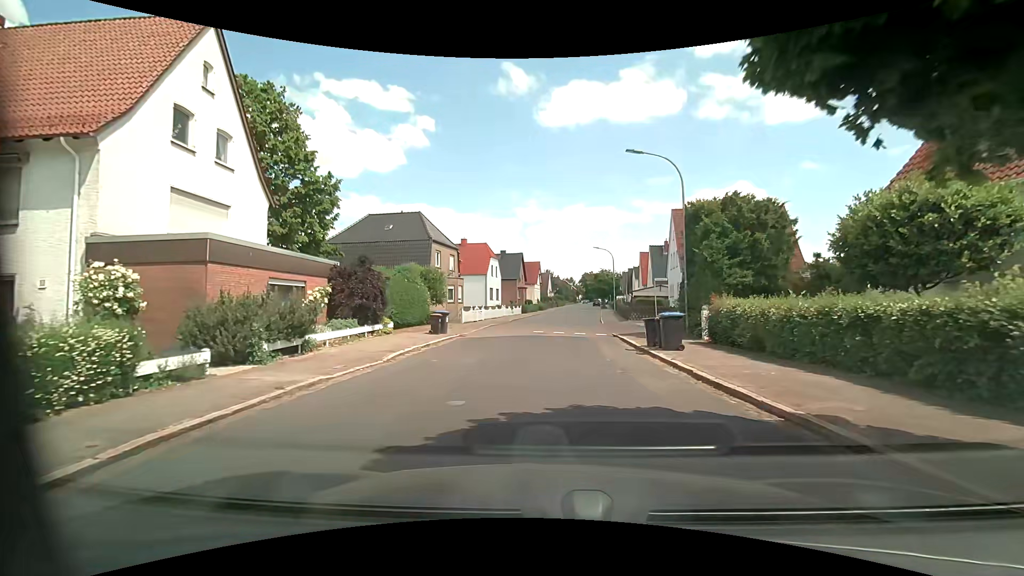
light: Day
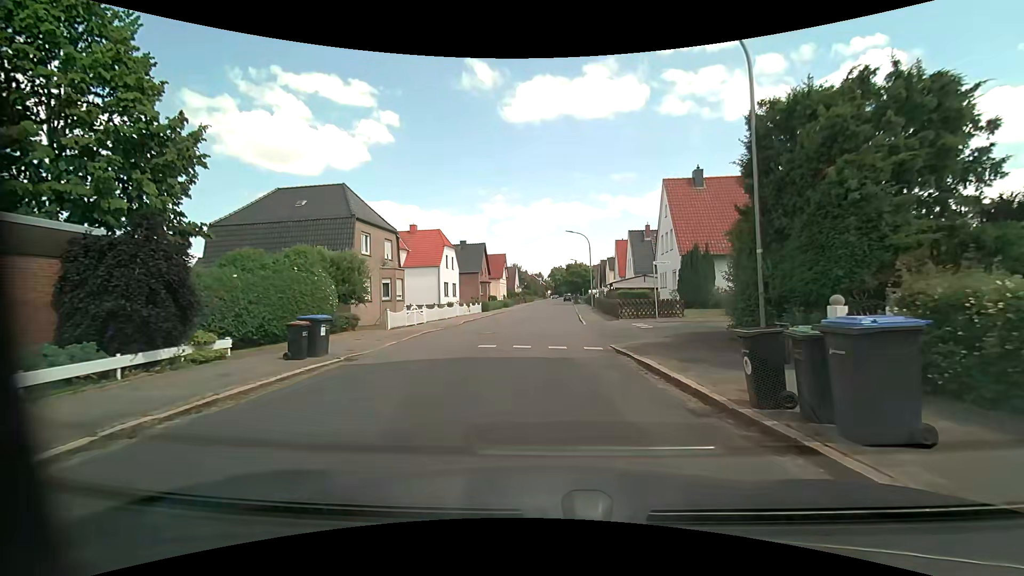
(+0.5, +10.0) m; +5°
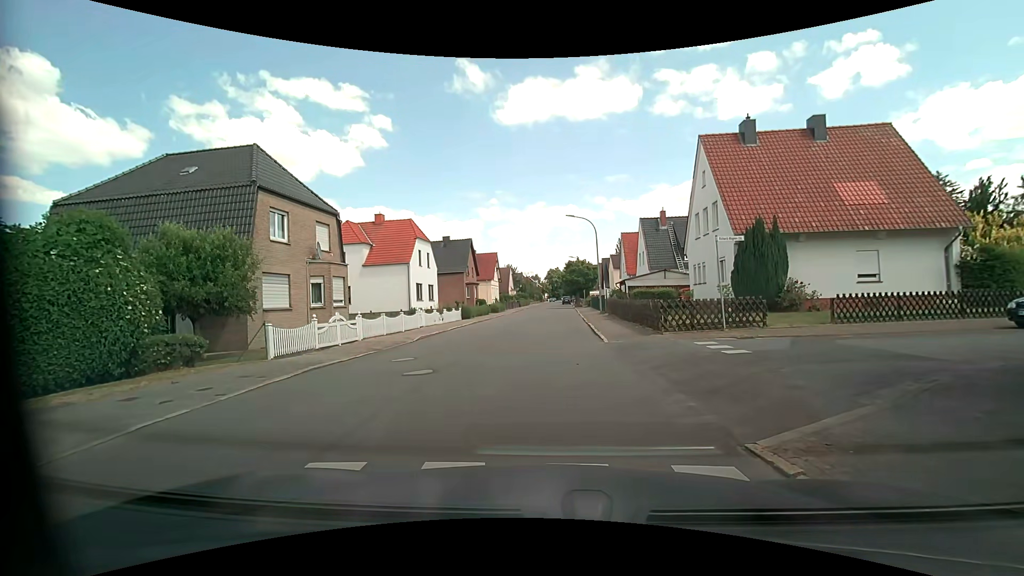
(+0.1, +10.0) m; +1°
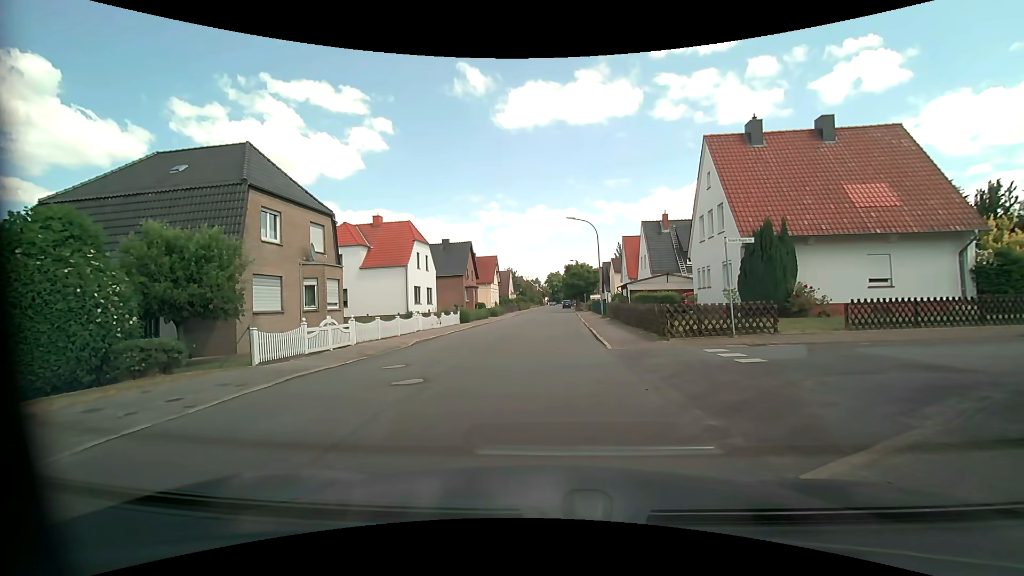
(0.0, +0.7) m; 0°
